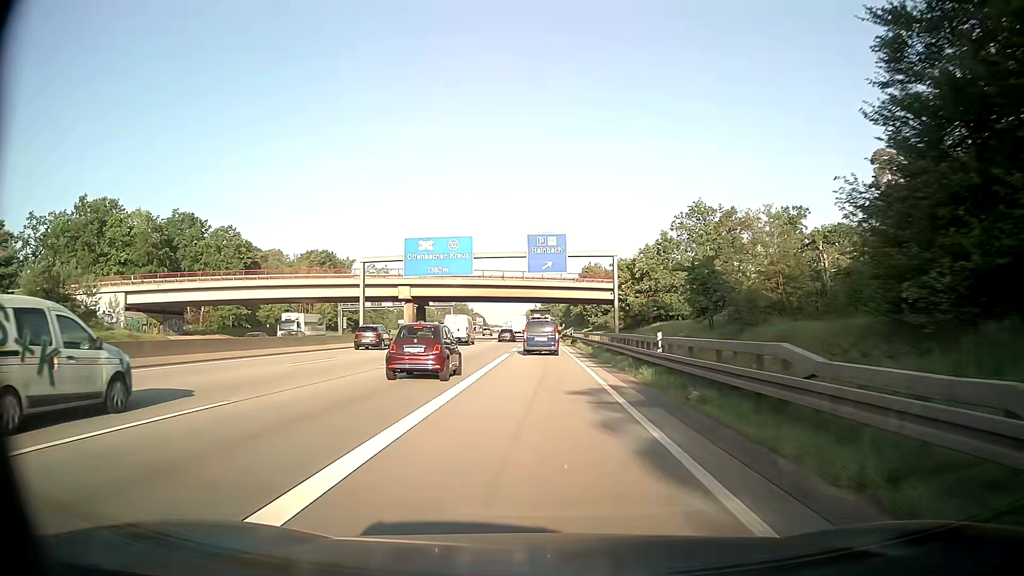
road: motorway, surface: asphalt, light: Day
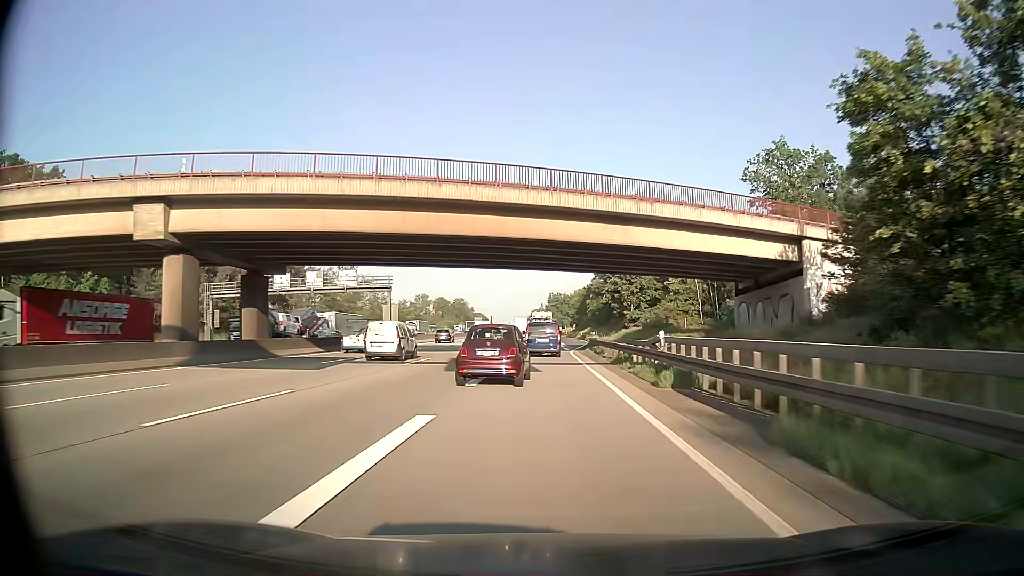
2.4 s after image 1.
(-0.3, +51.4) m; -1°
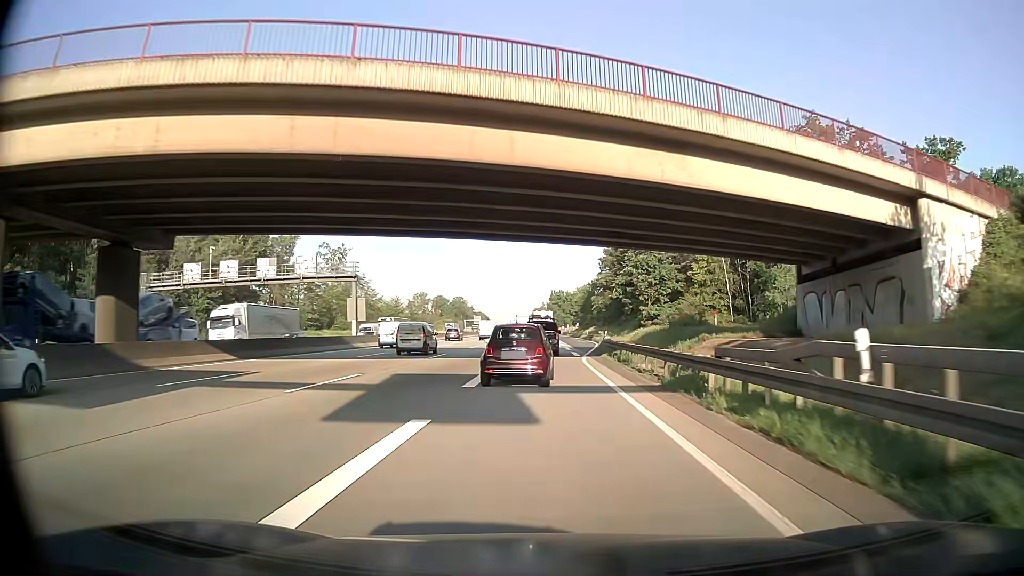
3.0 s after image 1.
(+0.1, +12.7) m; 0°
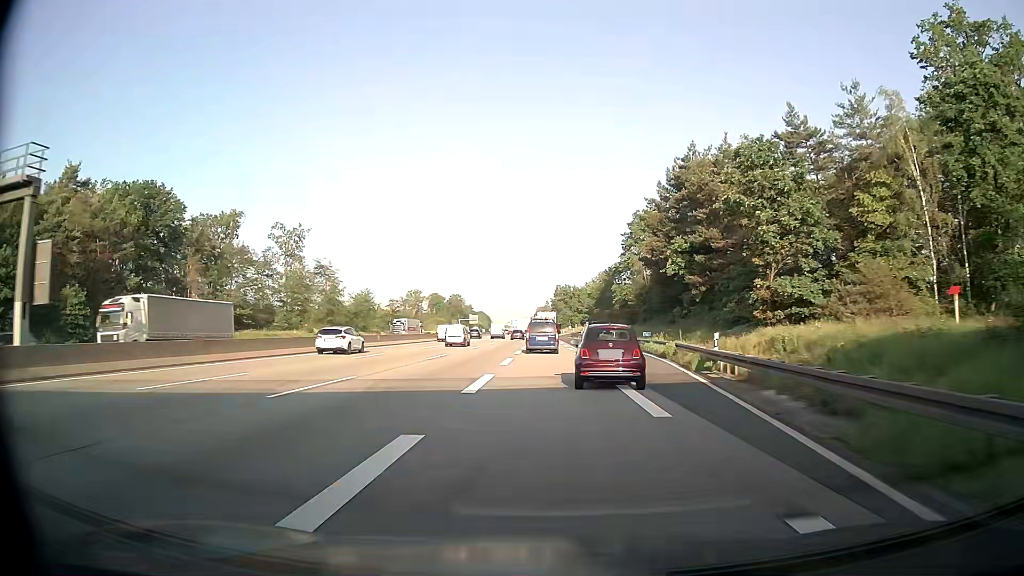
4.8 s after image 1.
(-0.2, +37.4) m; -1°
(0, +10) (0, +20) (0, +30) (0, +40) (0, +50) (0, +60) (0, +70) (0, +80) (0, +90) (0, +100) m
